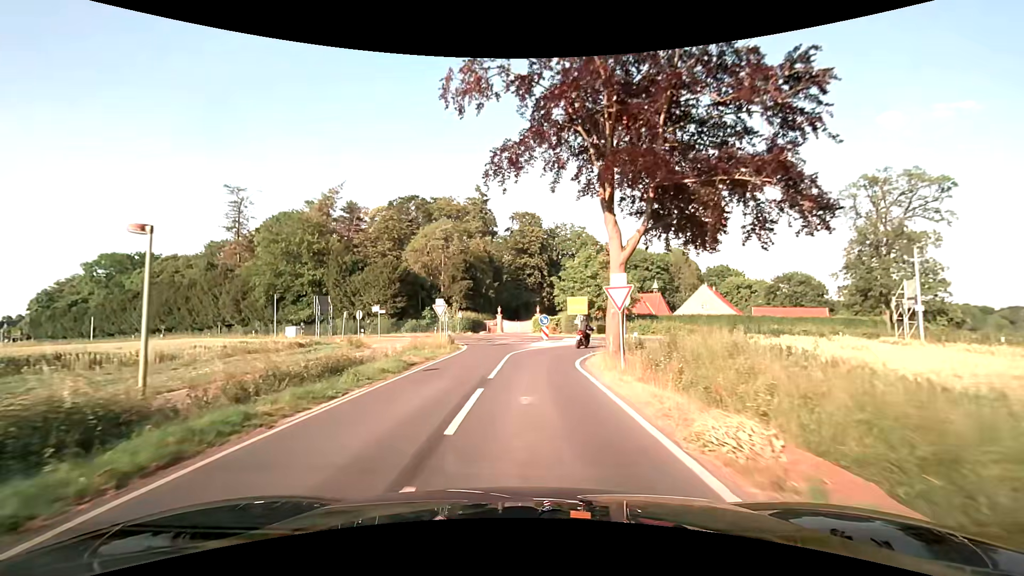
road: secondary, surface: asphalt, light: Day
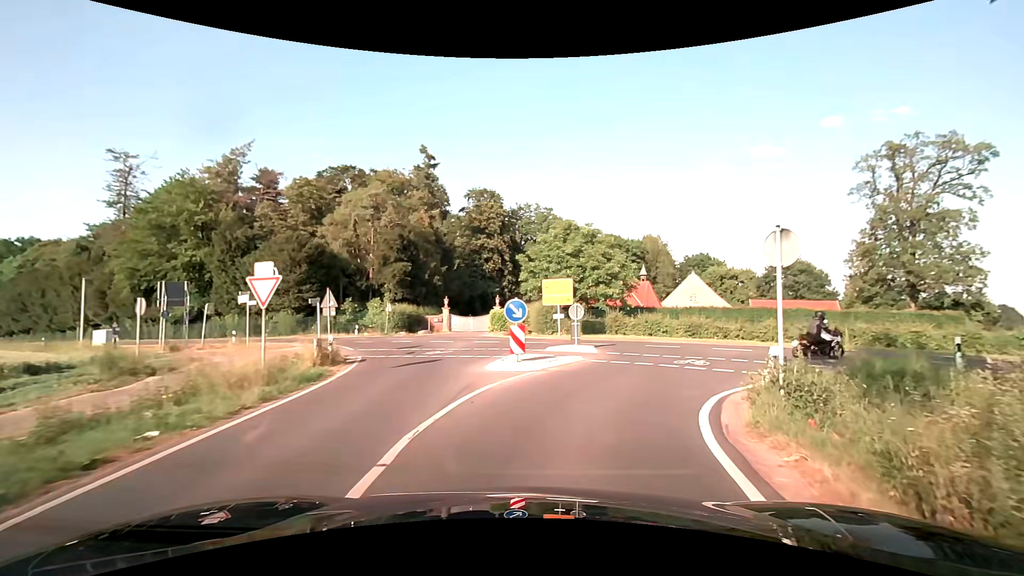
(+0.1, +16.5) m; +3°
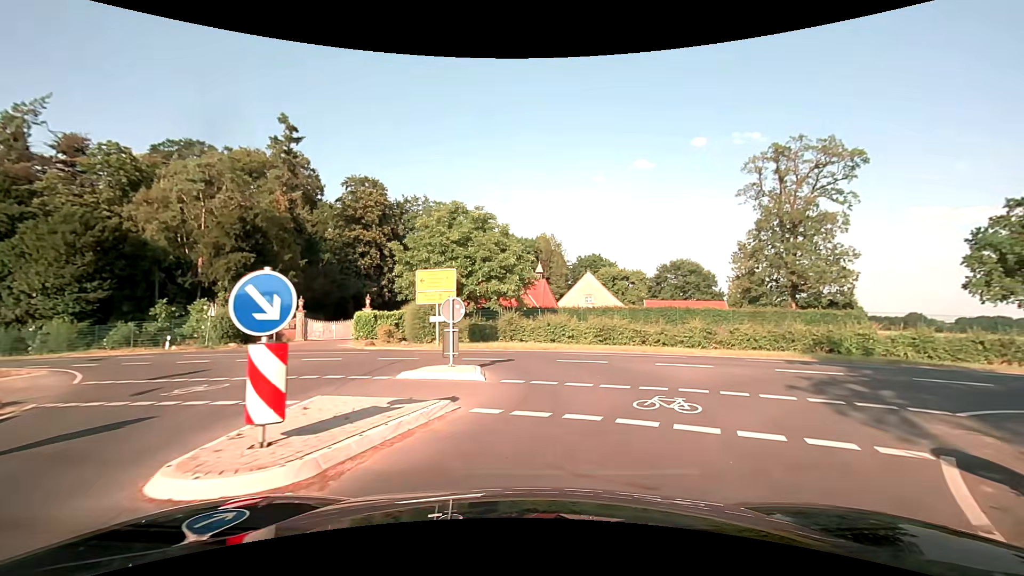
(+0.9, +8.0) m; +12°
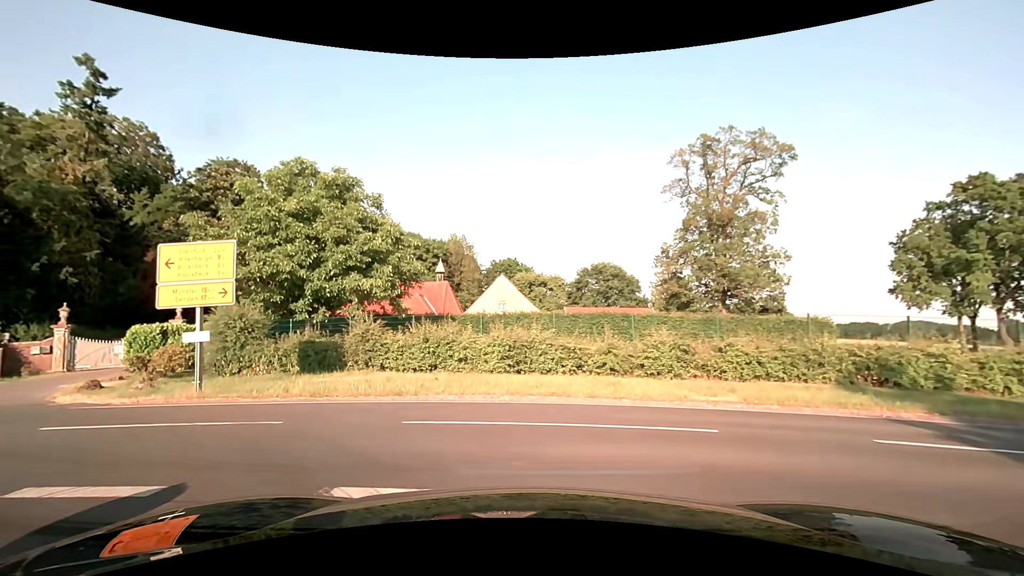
(+1.8, +10.7) m; +11°
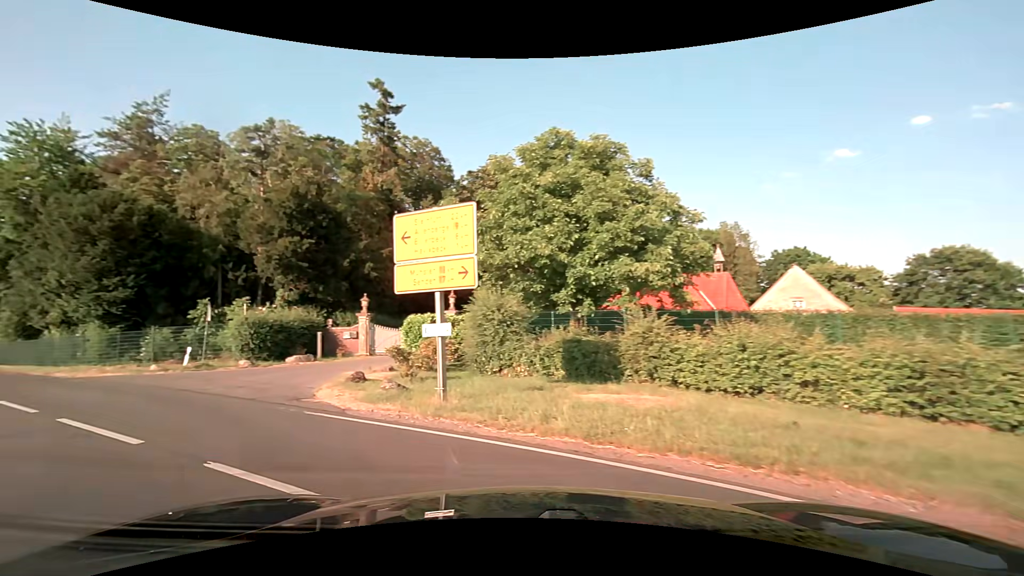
(-1.1, +5.1) m; -27°
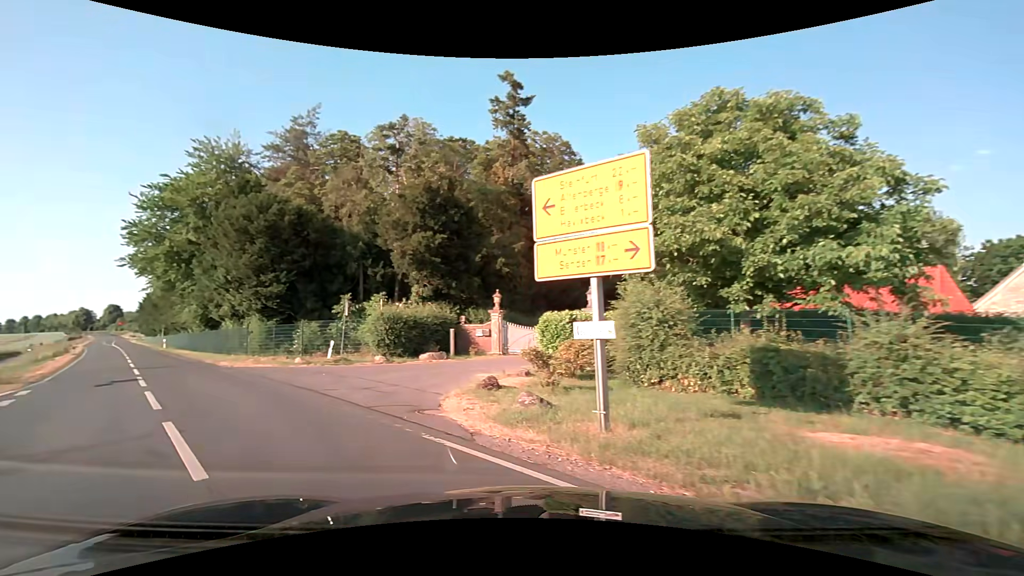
(-0.4, +2.8) m; -16°
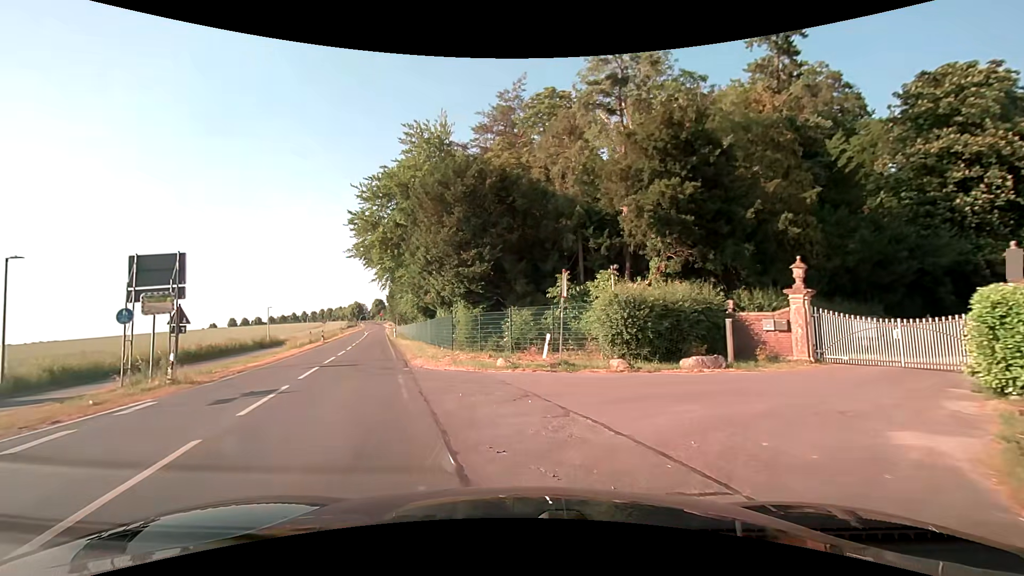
(-2.3, +8.5) m; -25°
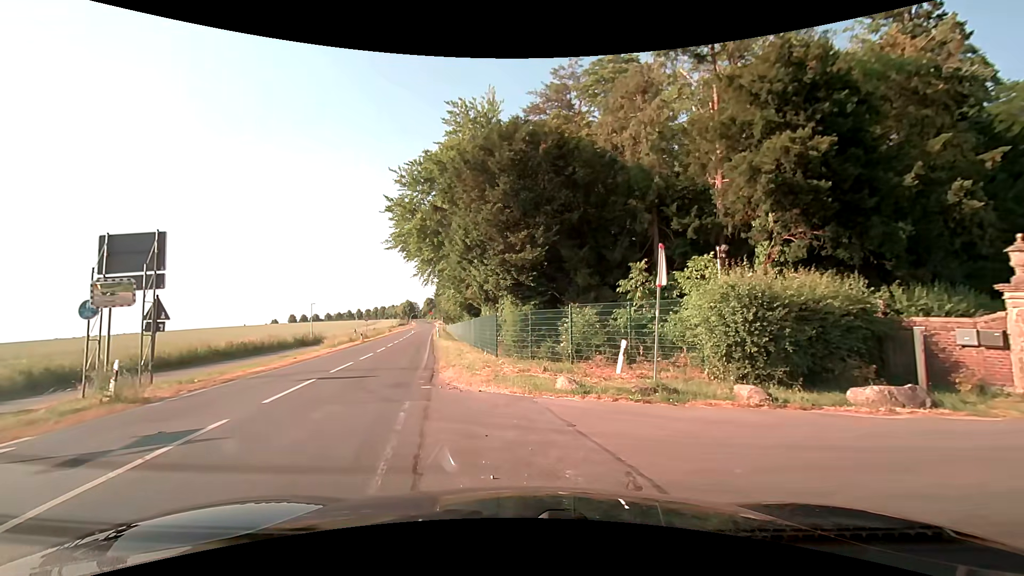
(-0.3, +4.9) m; -6°
(-1, +10) (-5, +19) (-7, +29) (-9, +39) (-11, +49) (-12, +58) (-14, +68) (-16, +78) (-18, +88) (-20, +98) m
